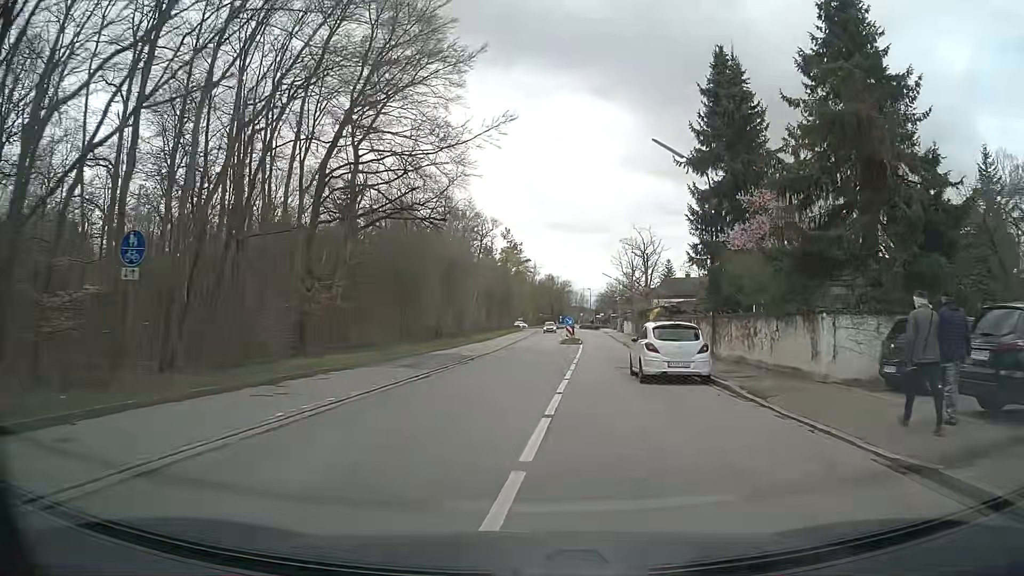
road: tertiary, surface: asphalt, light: Day
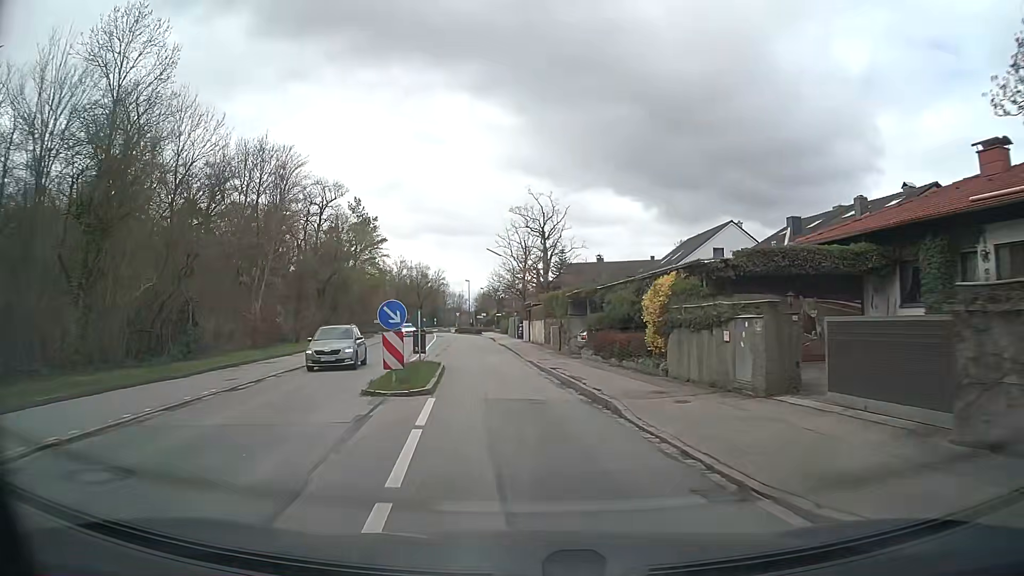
(+3.0, +32.3) m; +10°
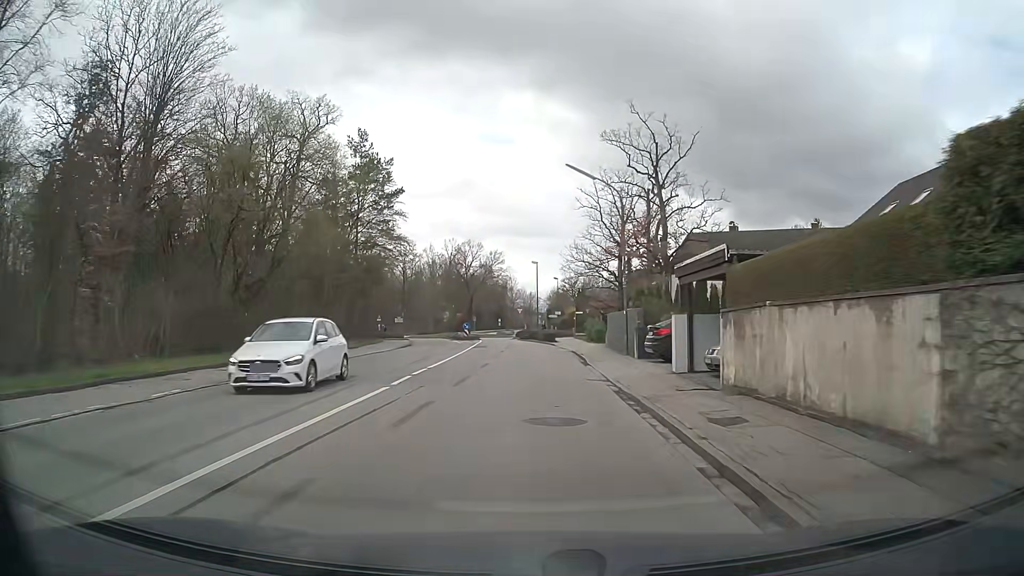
(-2.0, +33.0) m; -6°
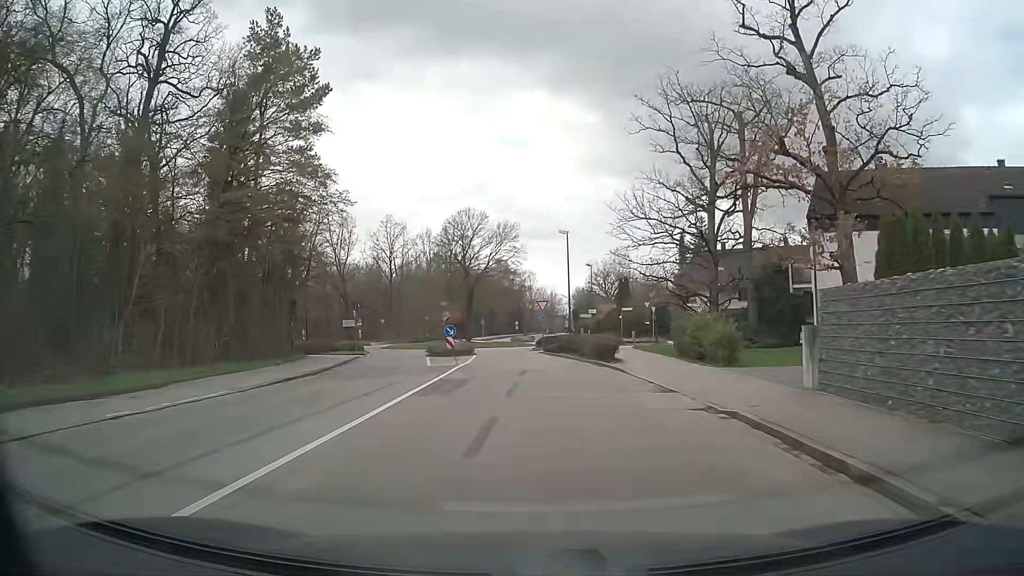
(-0.4, +25.6) m; -1°
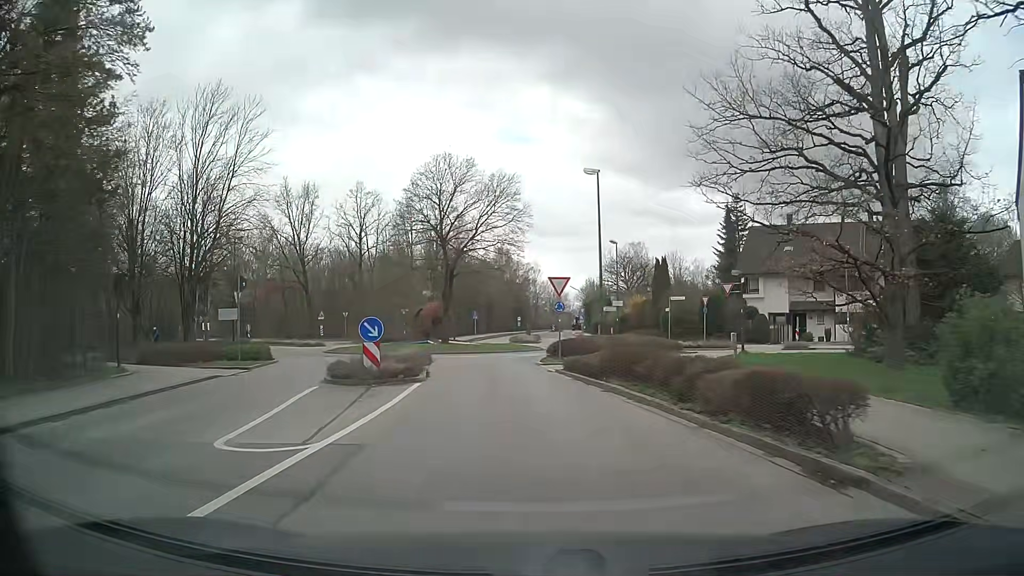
(-0.1, +18.2) m; 0°
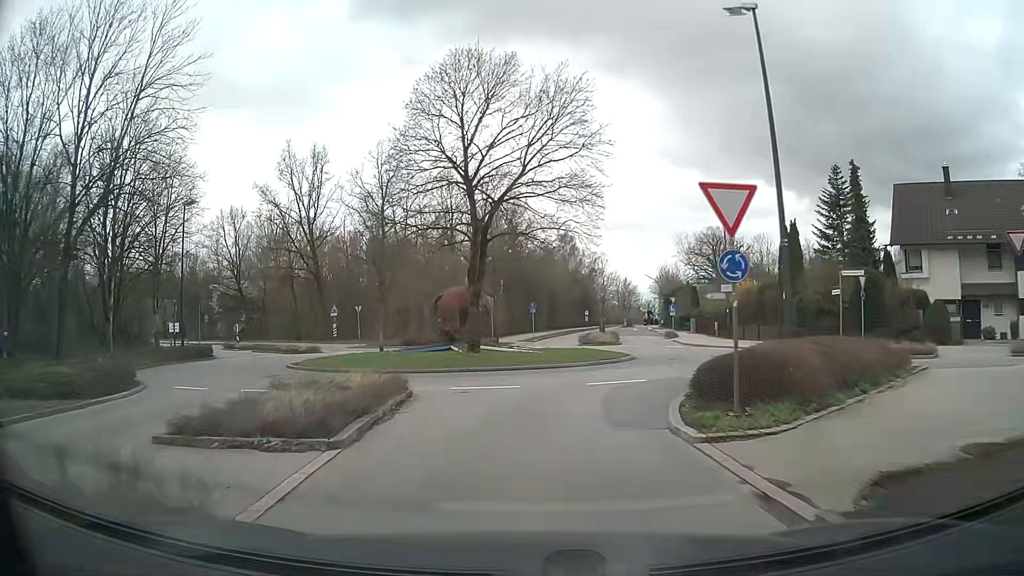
(-0.6, +15.9) m; -6°
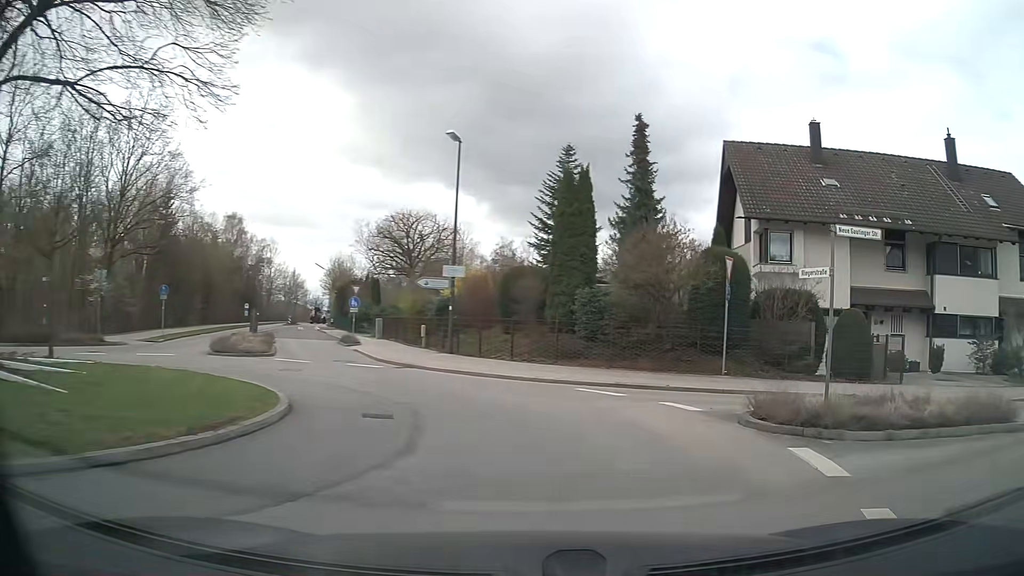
(+1.6, +15.8) m; +27°
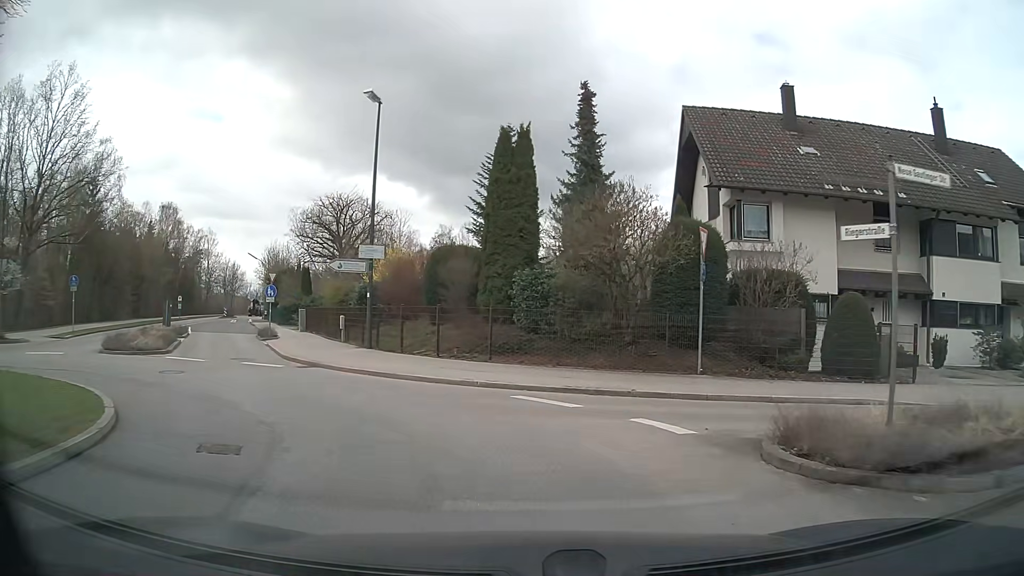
(+0.3, +3.7) m; +5°
(-2, +10) (-7, +18) (-12, +27) (-16, +36) (-21, +45) (-25, +54) (-29, +63) (-33, +72) (-36, +82) (-40, +91) m
